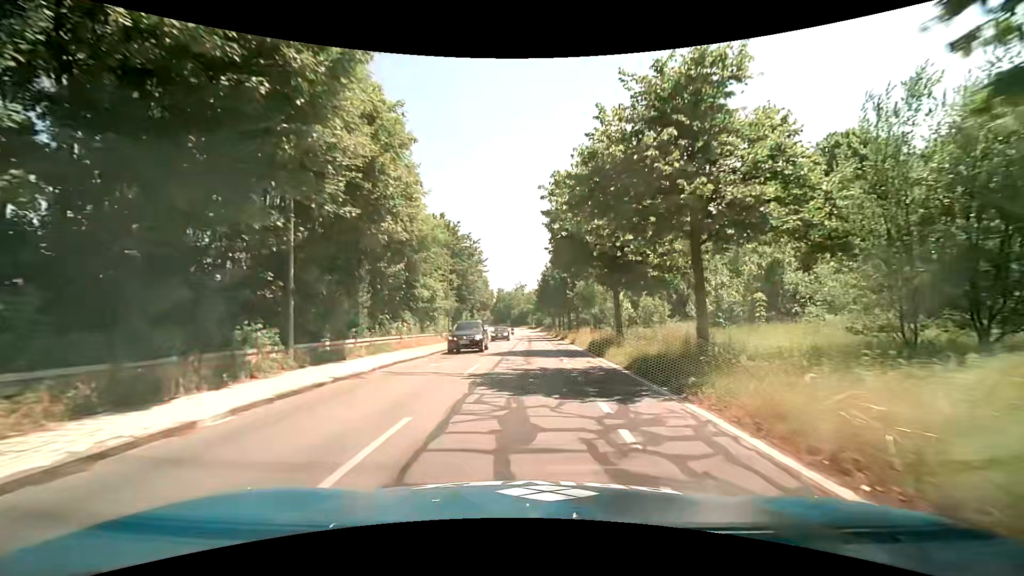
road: tertiary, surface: asphalt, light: Day
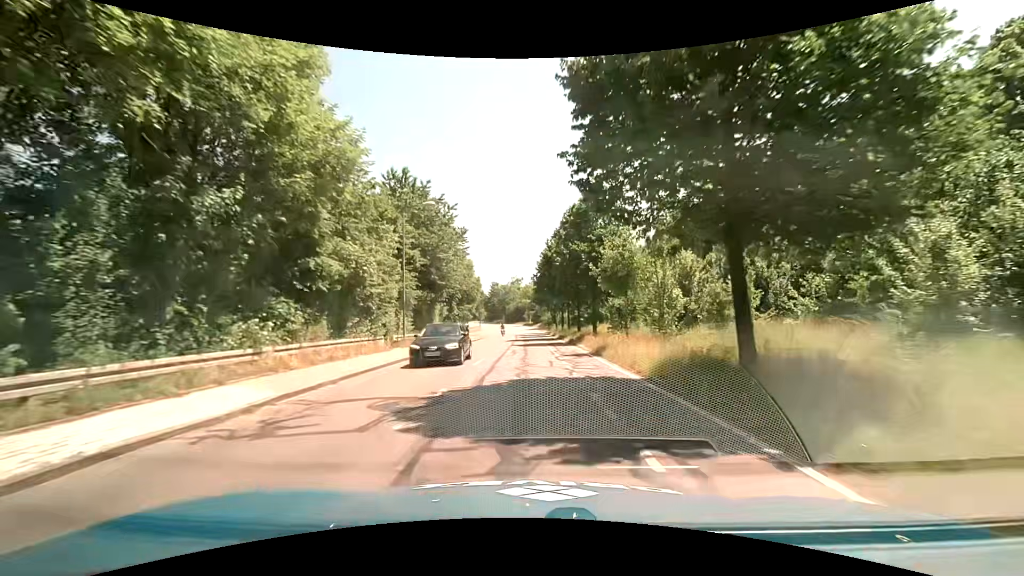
(+0.1, +14.8) m; 0°
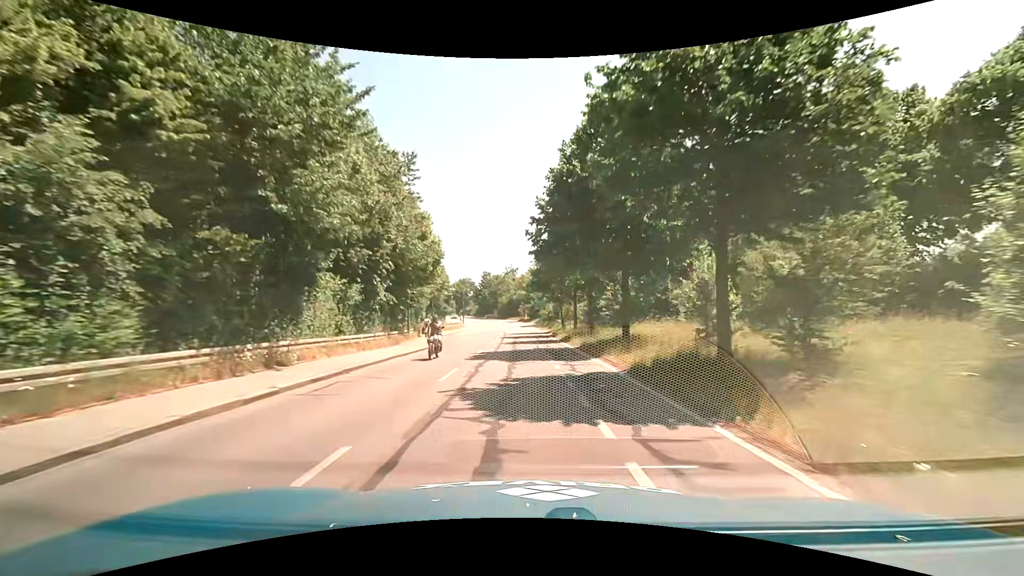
(+0.2, +23.1) m; 0°
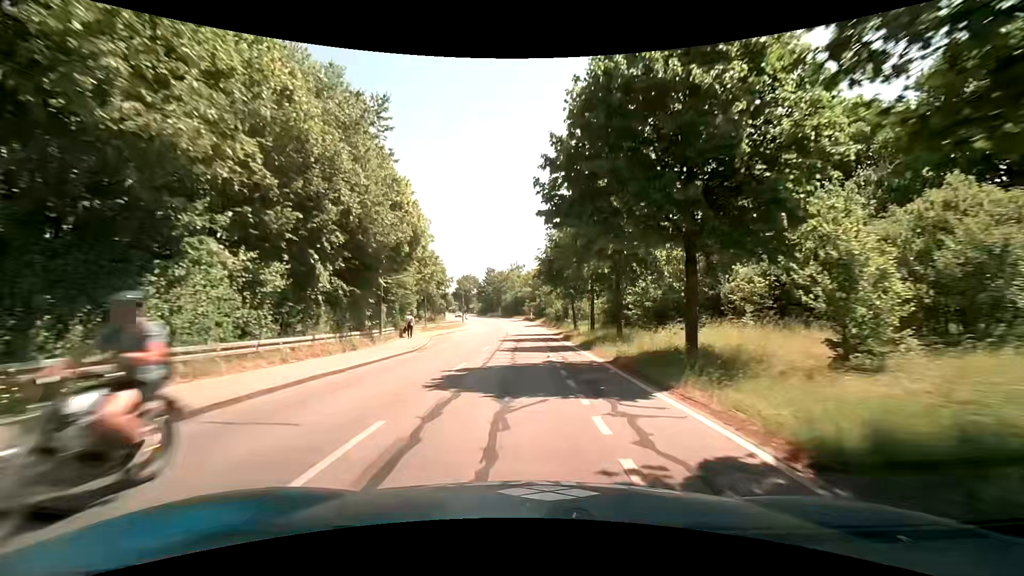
(0.0, +7.9) m; -1°
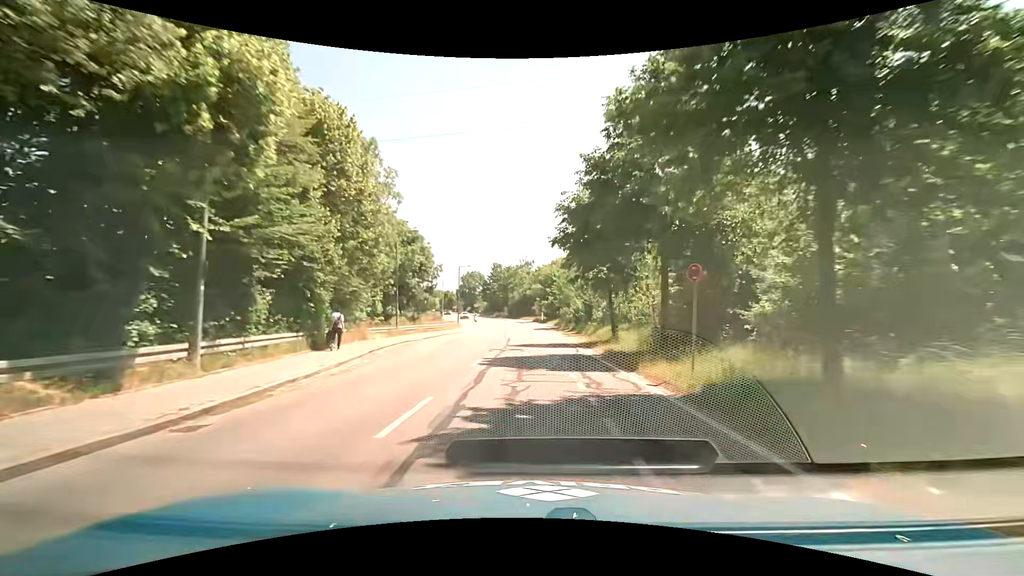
(-0.1, +16.1) m; 0°
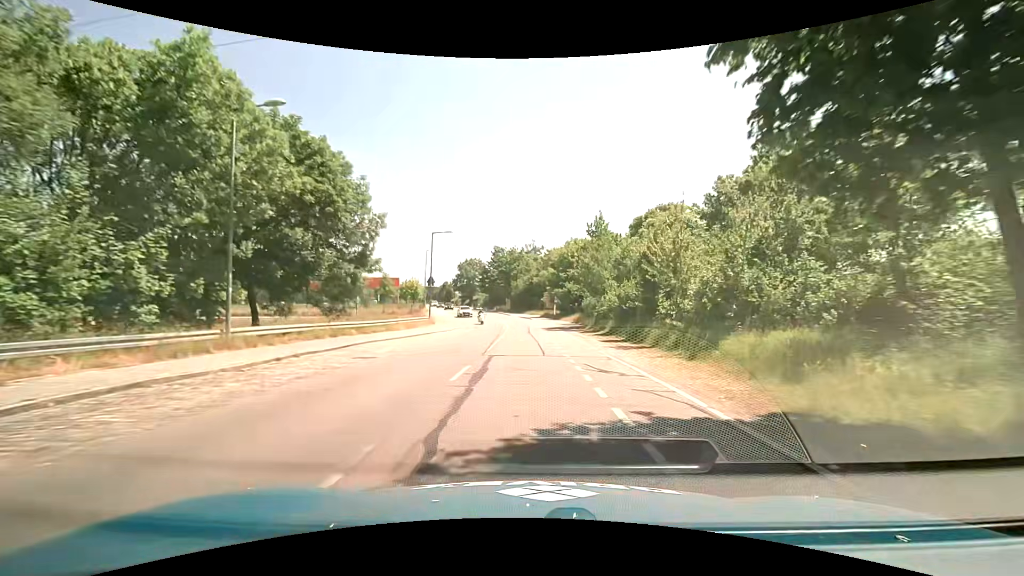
(-0.3, +23.5) m; -1°
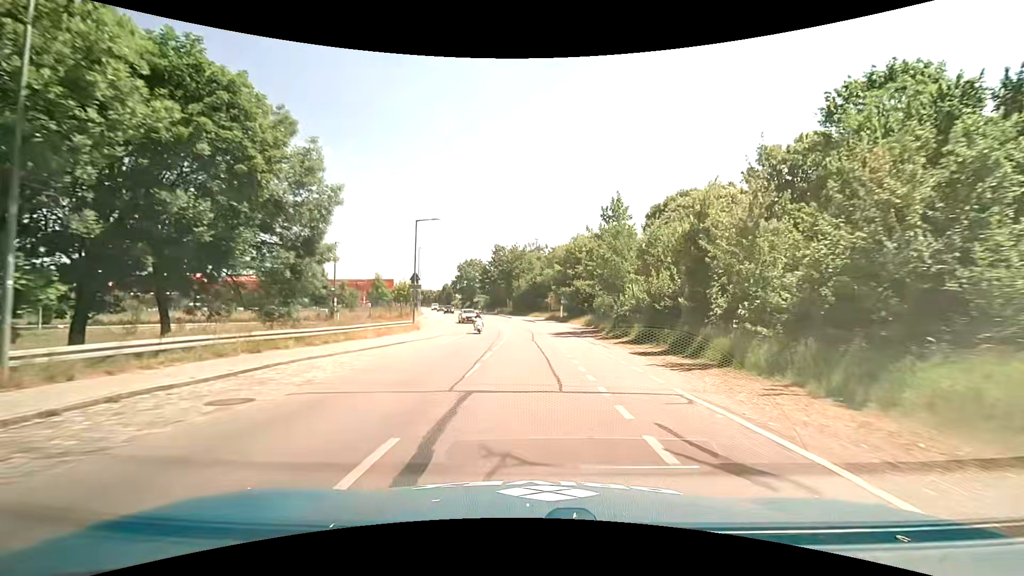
(0.0, +7.5) m; 0°
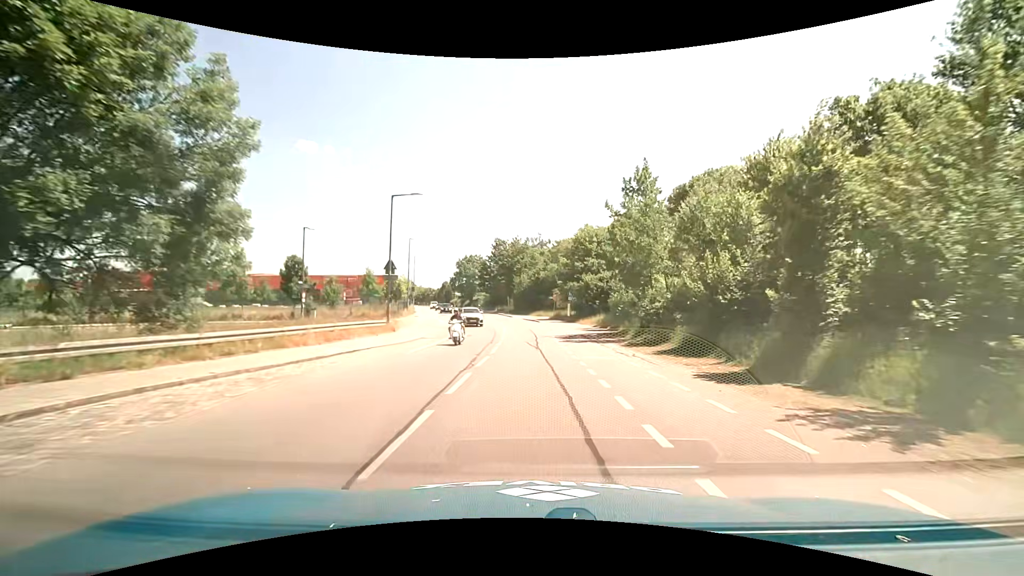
(0.0, +7.5) m; -1°
